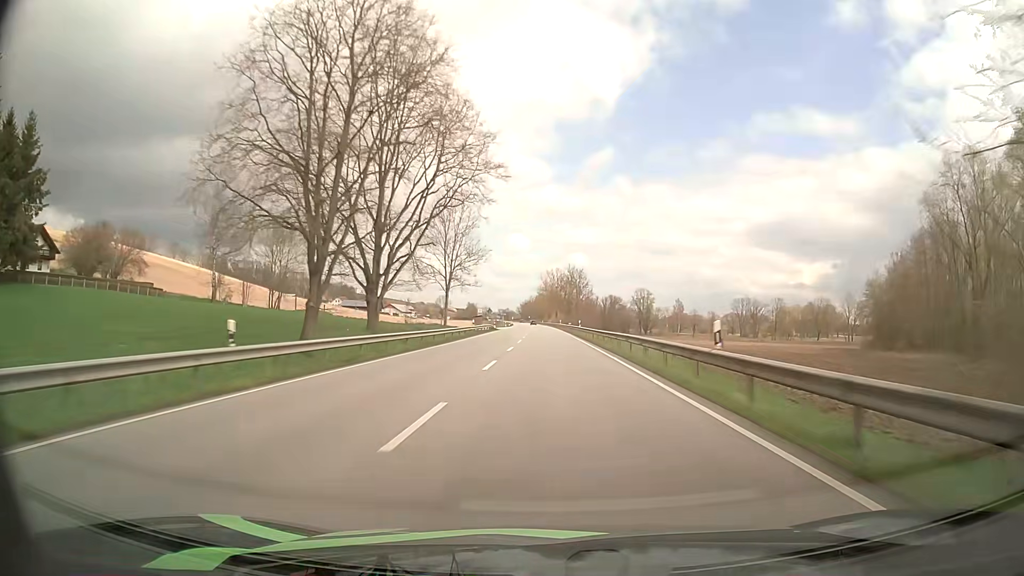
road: primary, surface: asphalt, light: Day
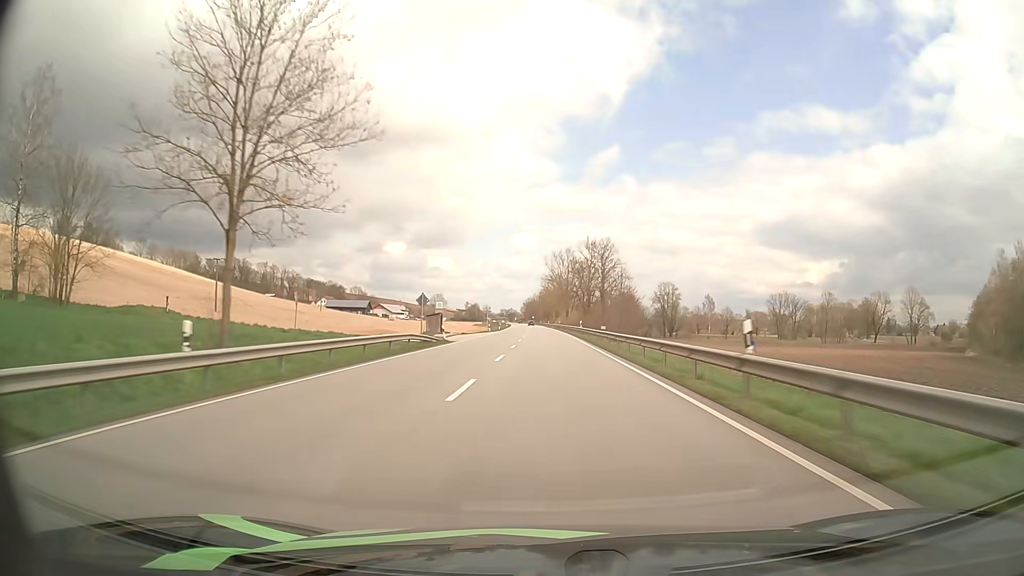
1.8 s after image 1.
(-0.2, +51.9) m; 0°
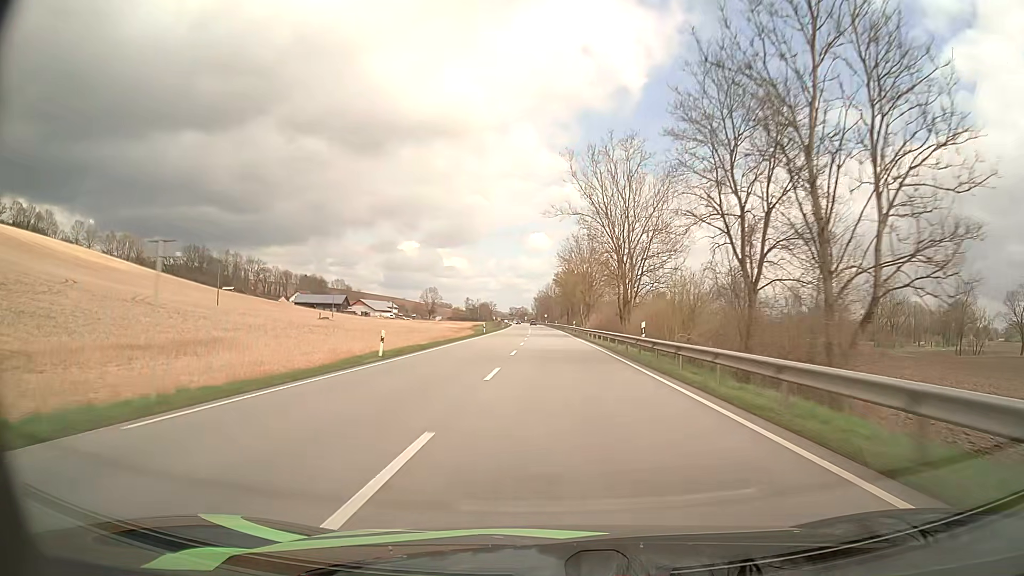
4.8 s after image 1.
(-1.1, +85.7) m; -1°
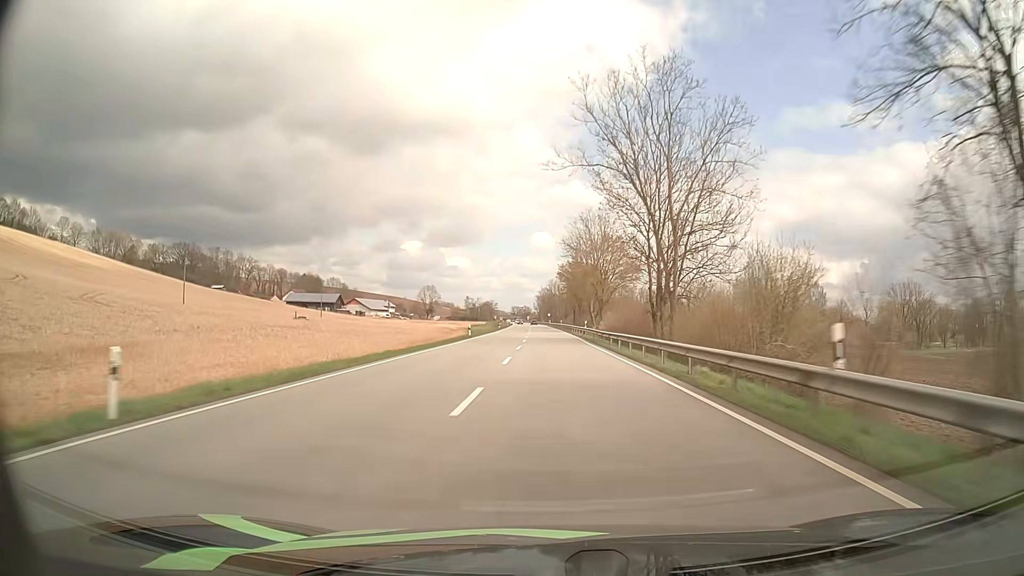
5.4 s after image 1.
(-0.1, +17.0) m; 0°
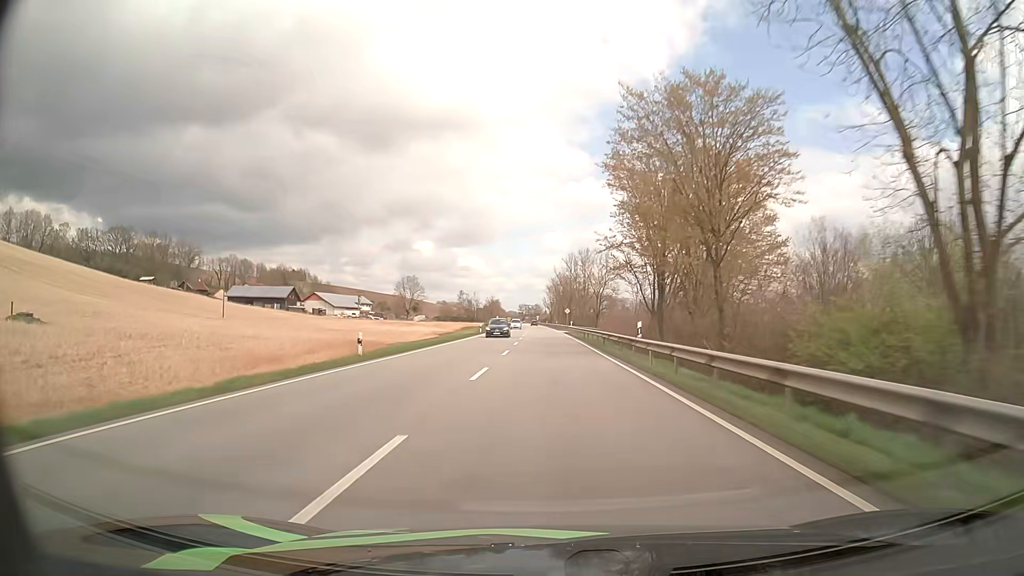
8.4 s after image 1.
(-0.6, +84.3) m; -1°
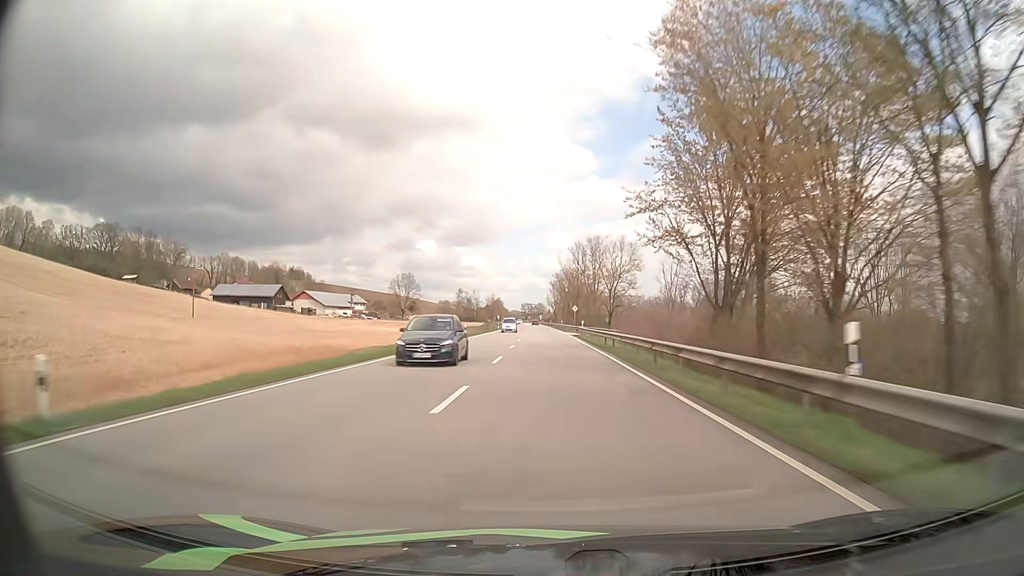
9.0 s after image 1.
(-0.1, +16.7) m; 0°
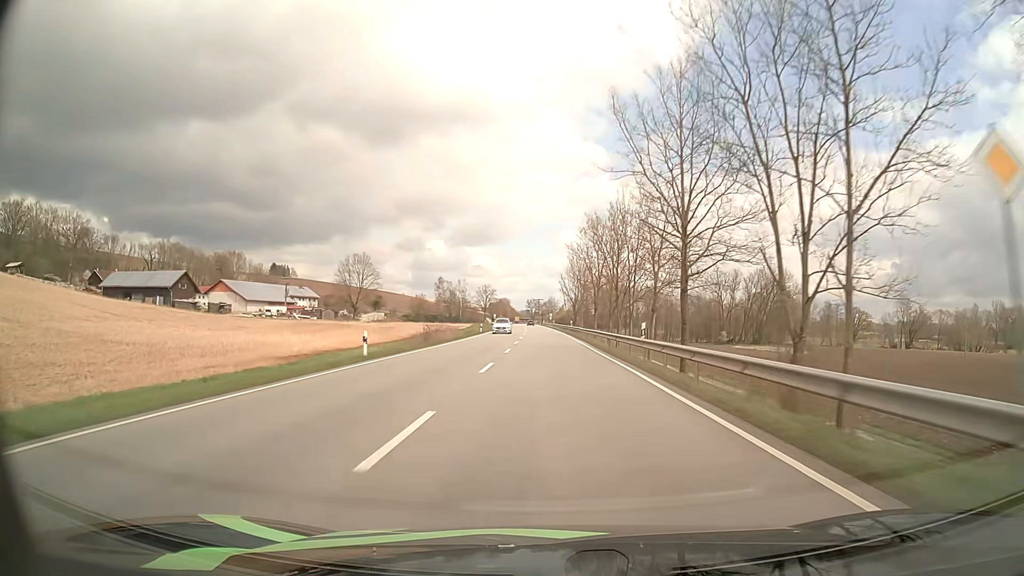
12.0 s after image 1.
(-0.8, +82.4) m; -1°
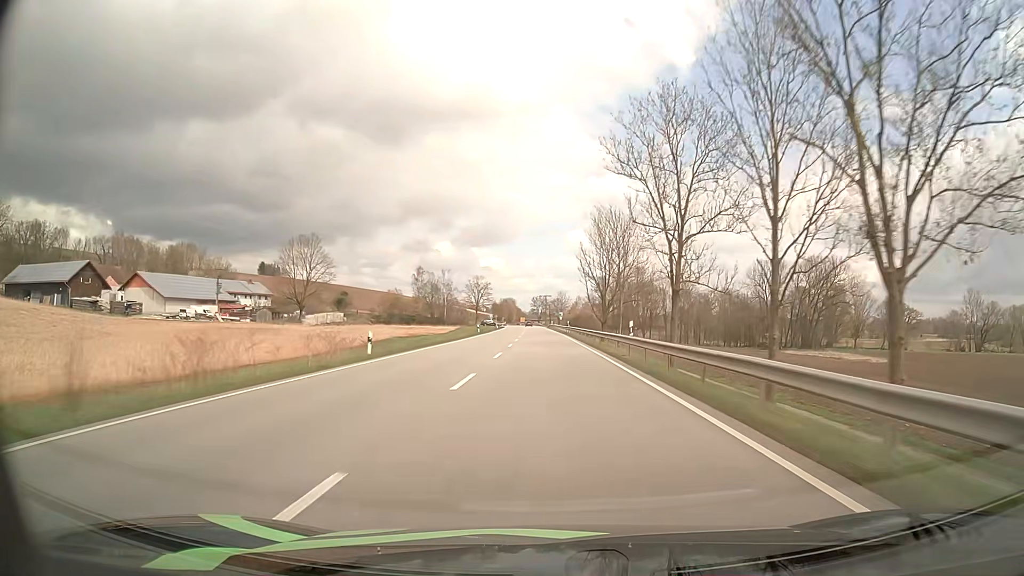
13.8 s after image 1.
(-0.2, +49.2) m; -1°
(0, +10) (0, +20) (0, +30) (0, +40) (-1, +50) (-1, +60) (-1, +70) (-1, +80) (-2, +90) (-2, +100) m
